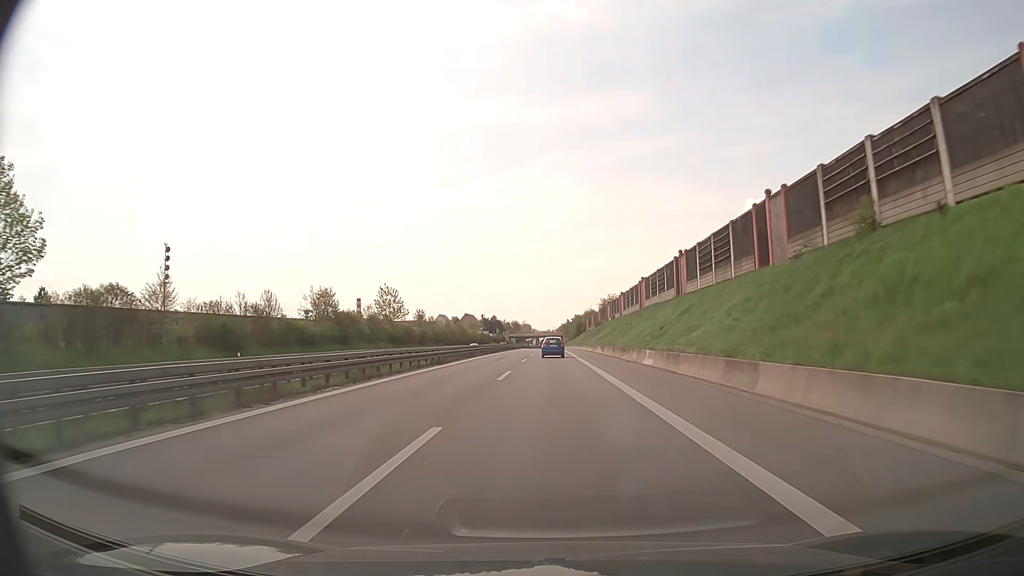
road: trunk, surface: asphalt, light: Day
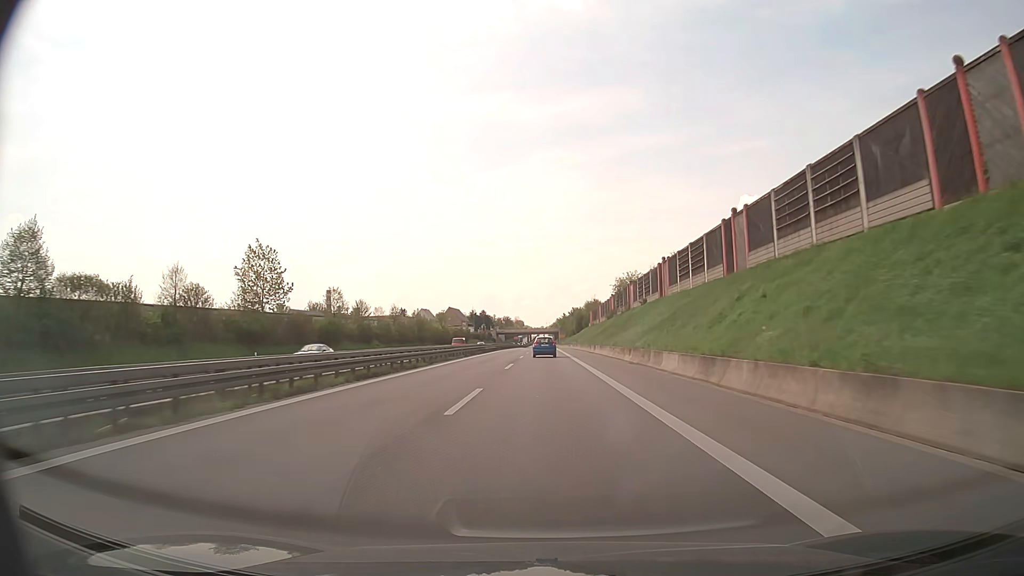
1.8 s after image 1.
(+0.1, +46.4) m; 0°
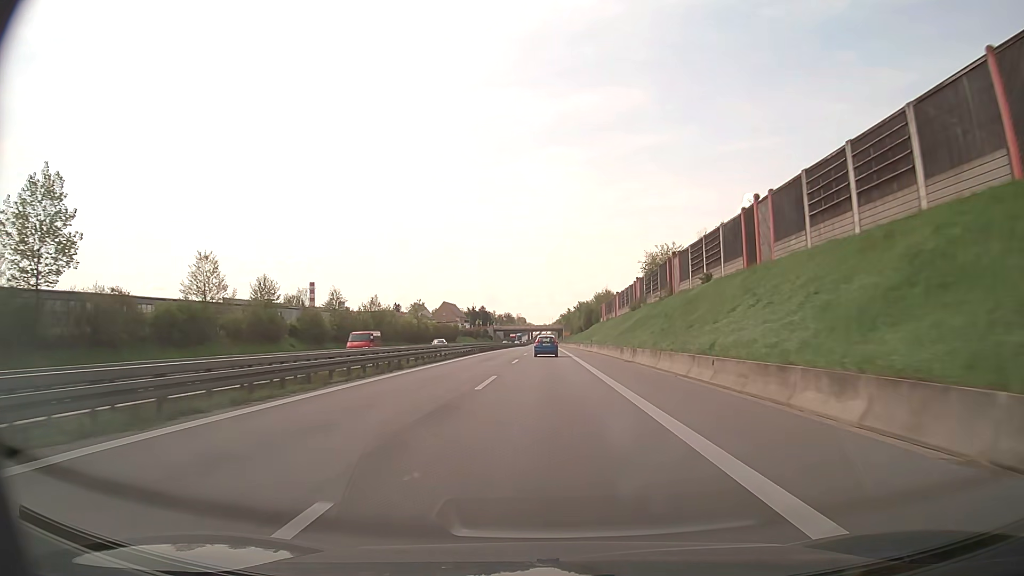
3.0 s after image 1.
(0.0, +30.5) m; 0°
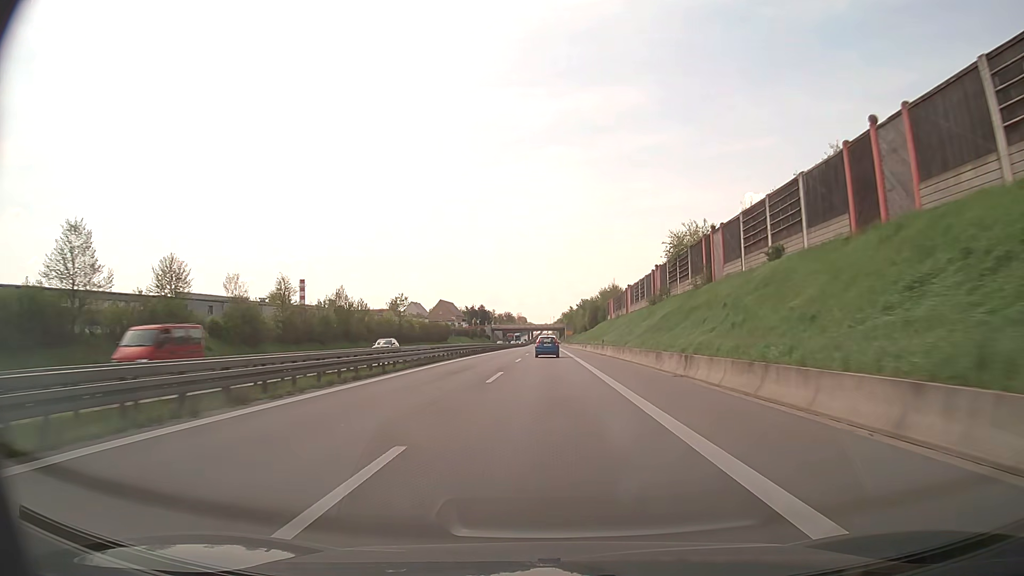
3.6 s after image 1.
(0.0, +15.2) m; 0°
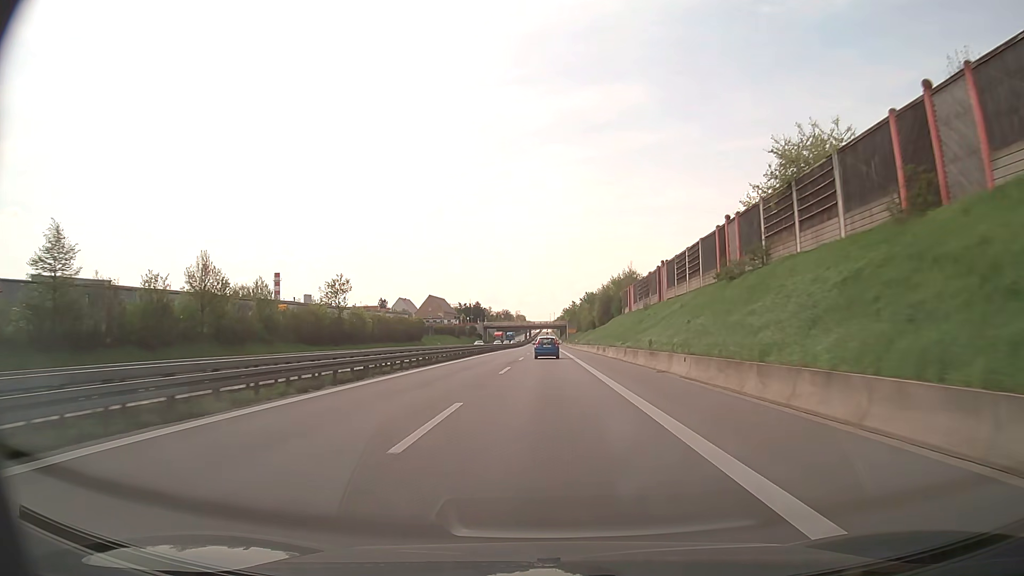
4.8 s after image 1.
(0.0, +30.5) m; 0°
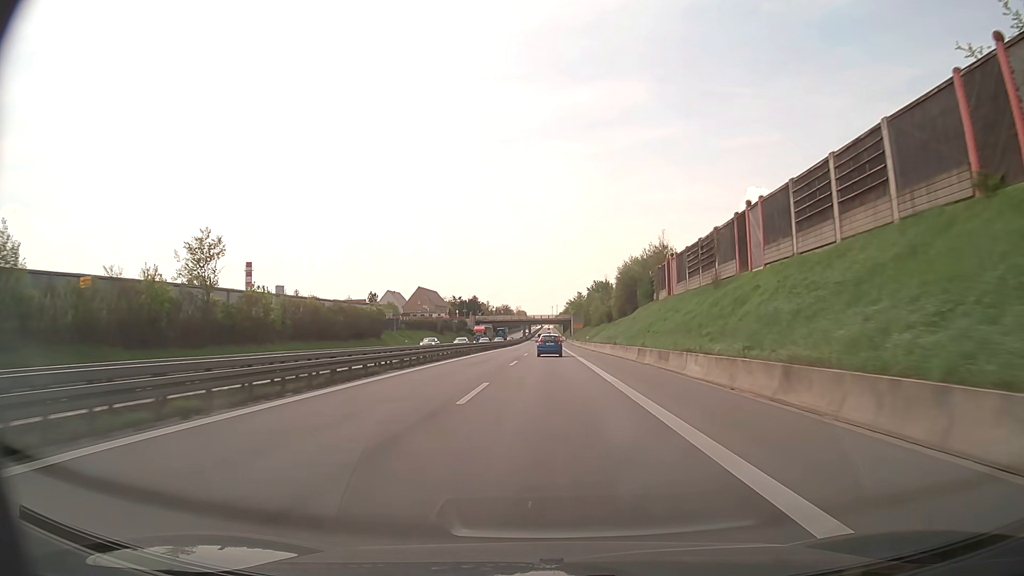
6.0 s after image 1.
(0.0, +30.5) m; 0°
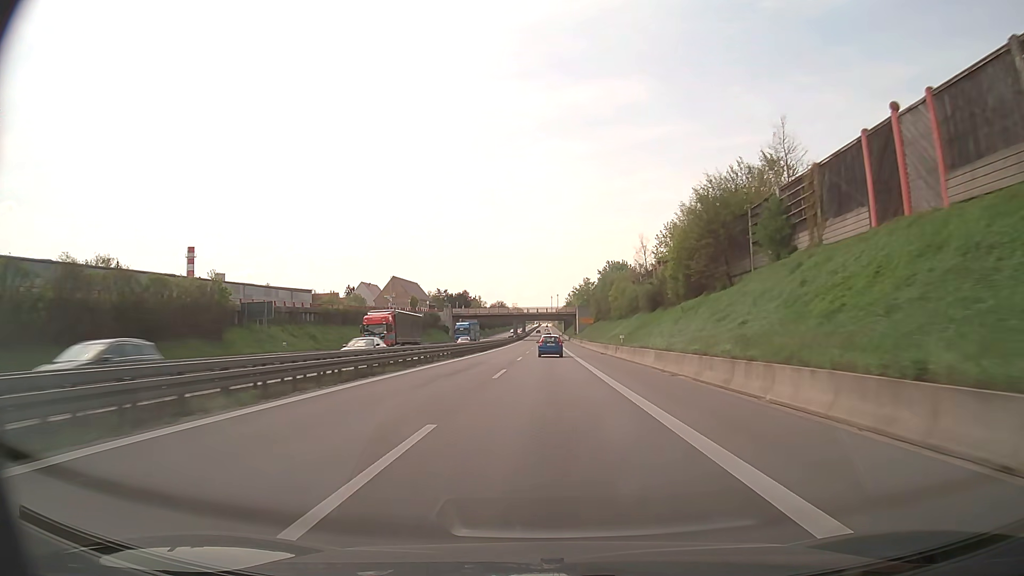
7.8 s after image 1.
(+0.1, +45.1) m; 0°
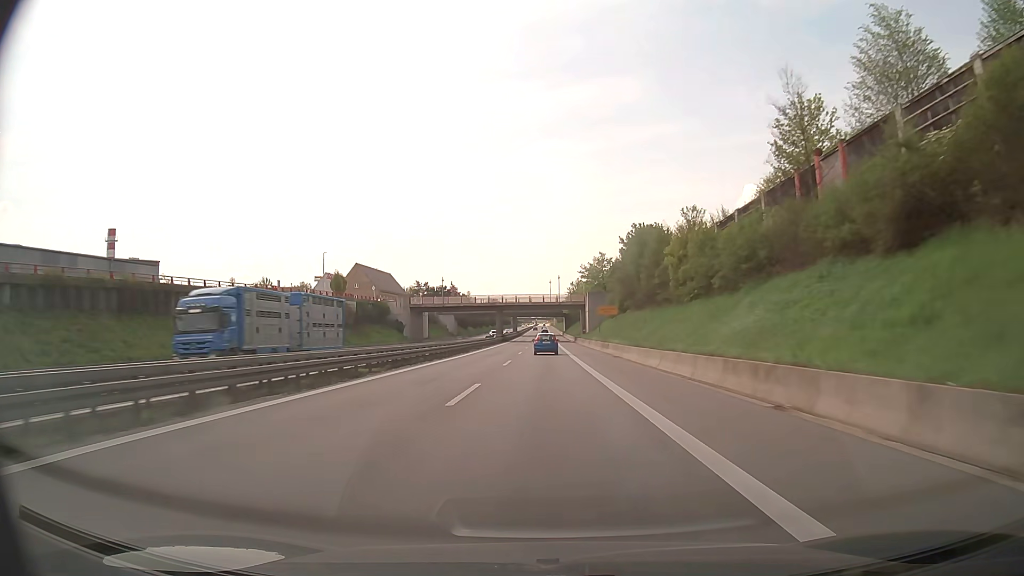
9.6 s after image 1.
(+0.1, +45.3) m; 0°
(0, +10) (0, +20) (0, +30) (0, +40) (0, +50) (0, +60) (0, +70) (0, +80) (-1, +90) (-1, +100) m
